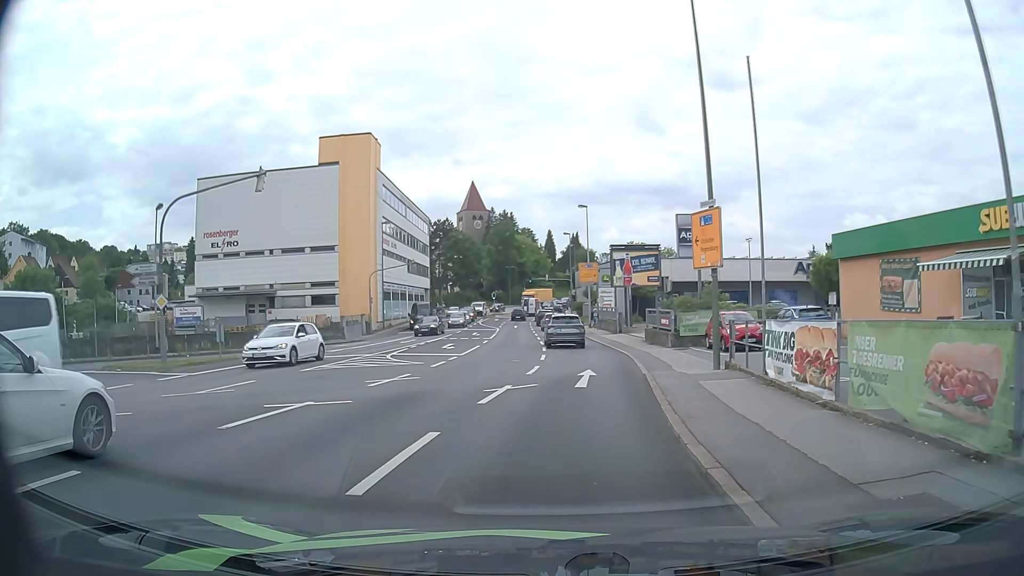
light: Day
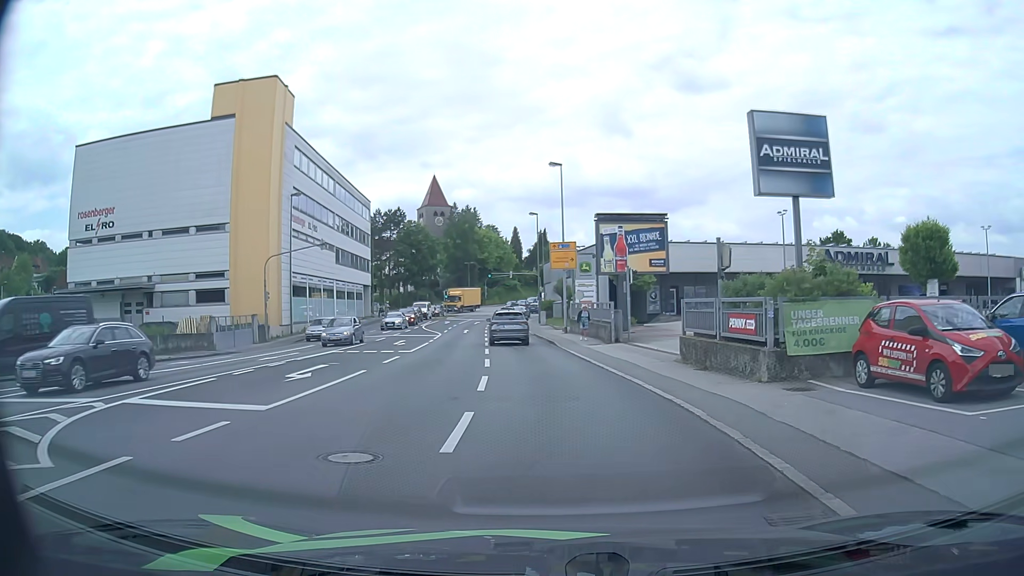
(+0.4, +16.4) m; +2°
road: tertiary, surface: asphalt
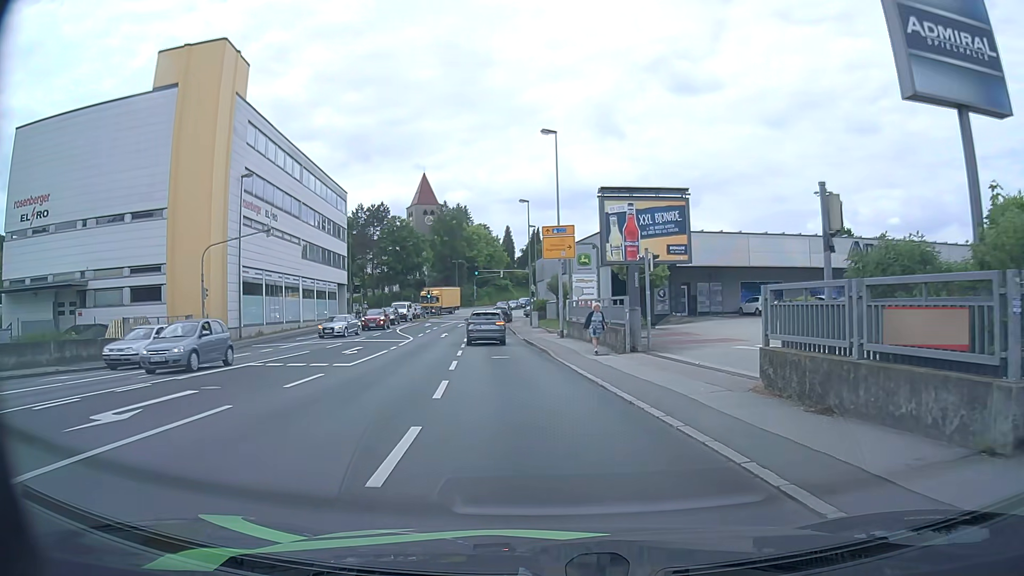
(+0.1, +7.6) m; +1°
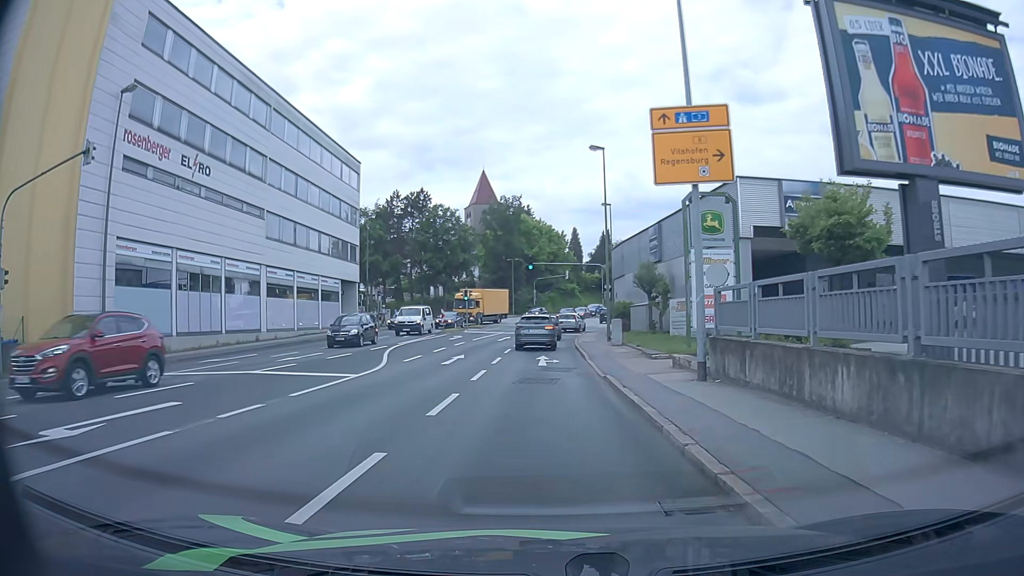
(-0.8, +19.7) m; -5°
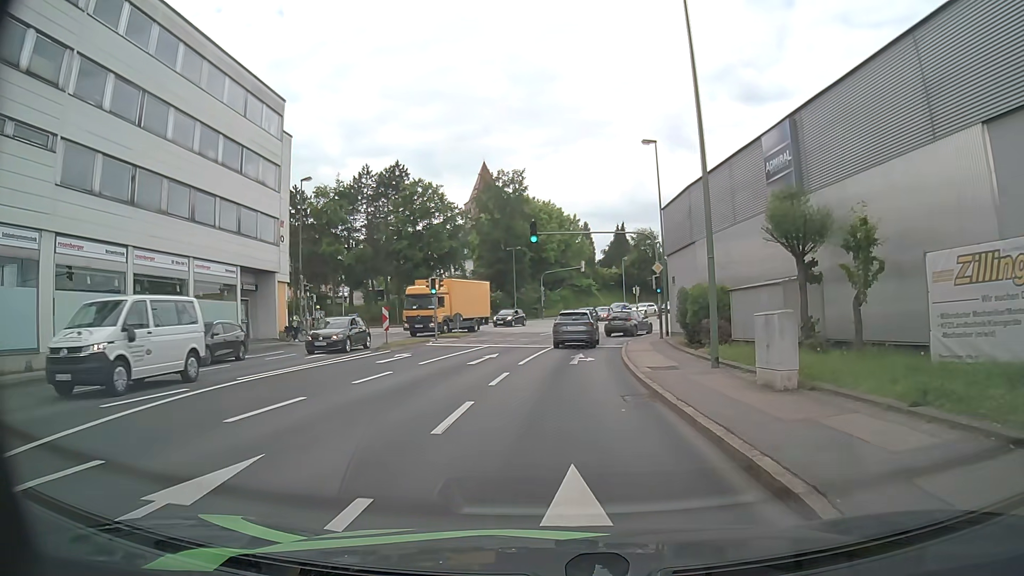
(-0.4, +20.0) m; -2°
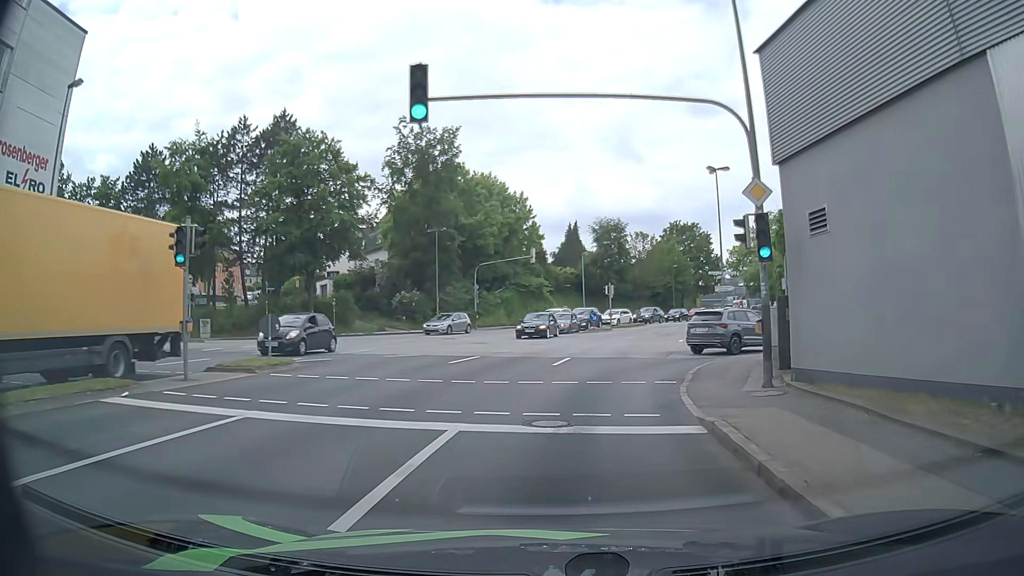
(+0.4, +21.8) m; +3°
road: tertiary_link
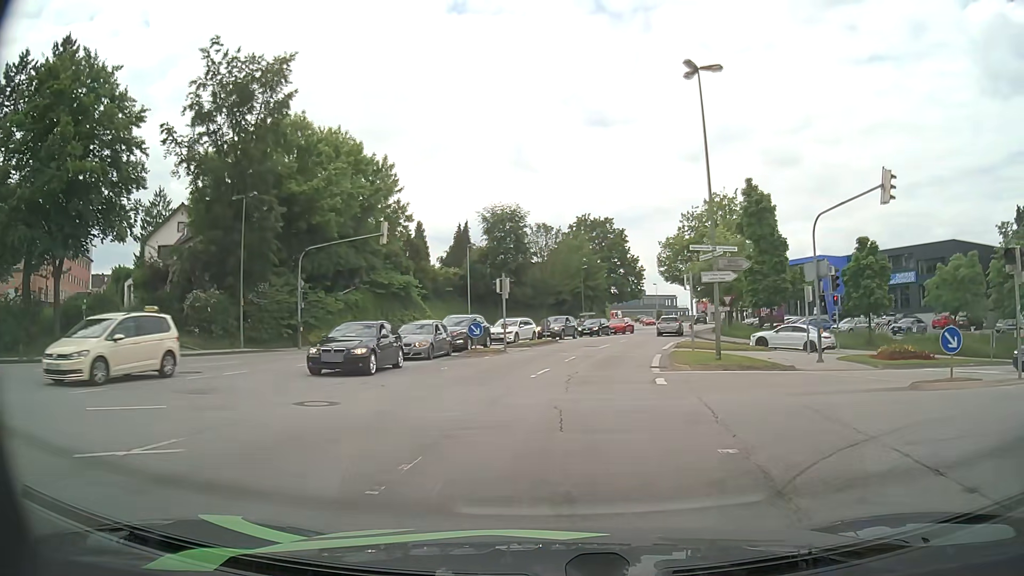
(+2.2, +19.2) m; +11°
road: tertiary
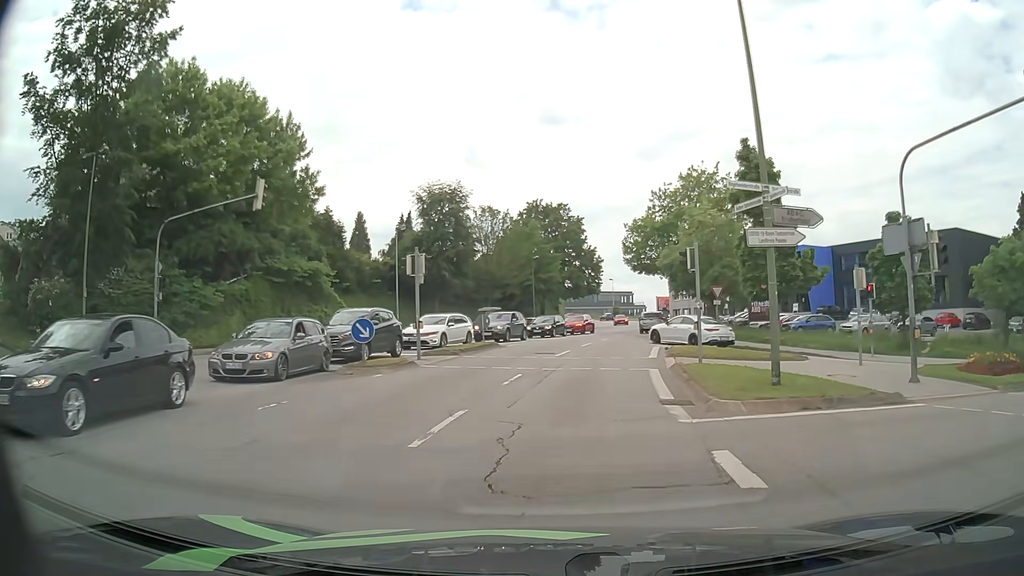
(+0.5, +9.9) m; +5°
(0, +10) (+1, +20) (+2, +30) (+5, +40) (+7, +49) (+10, +59) (+12, +69) (+14, +79) (+15, +88) (+15, +98) m
